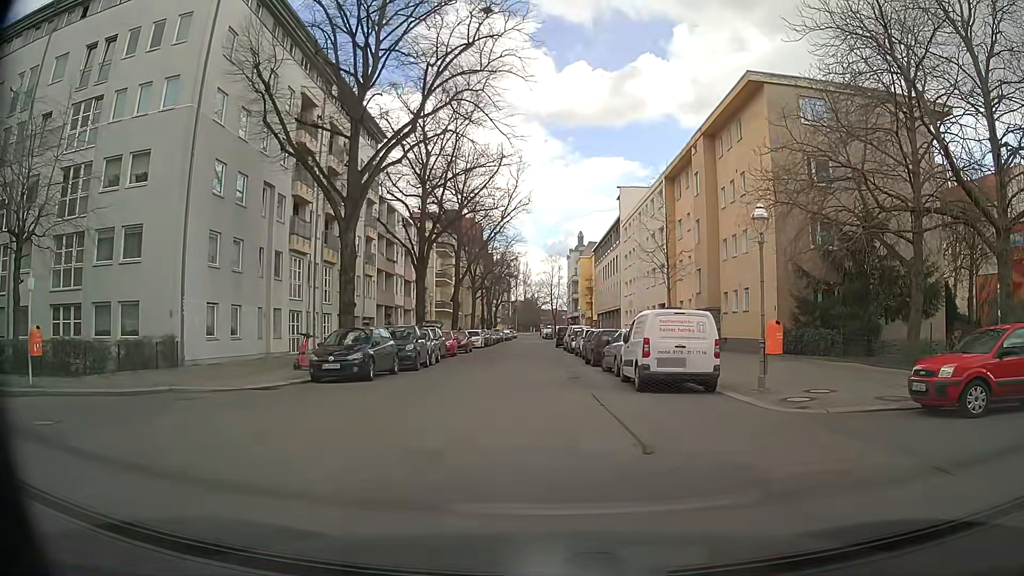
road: residential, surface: asphalt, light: Day
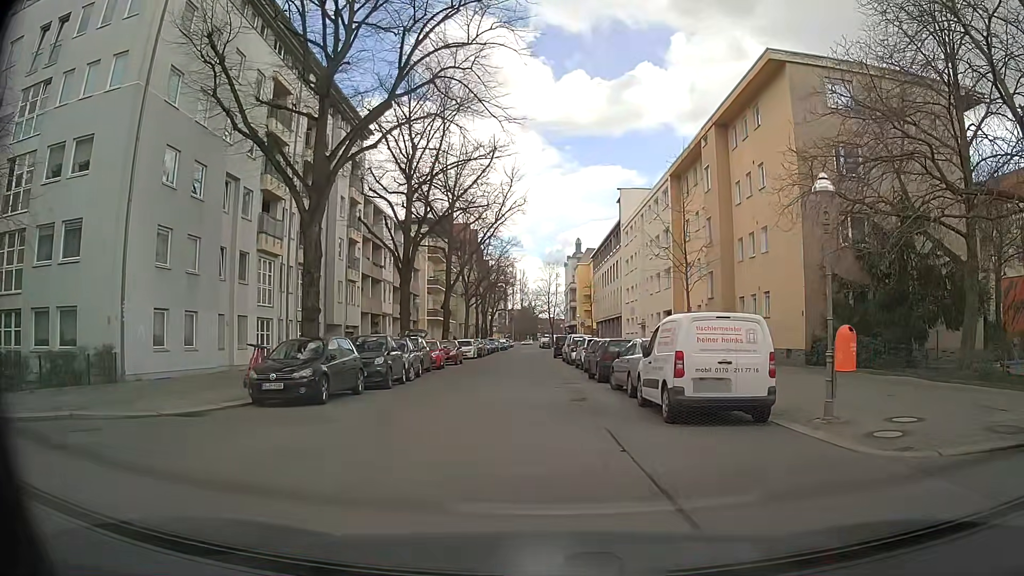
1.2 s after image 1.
(+0.1, +3.9) m; +2°
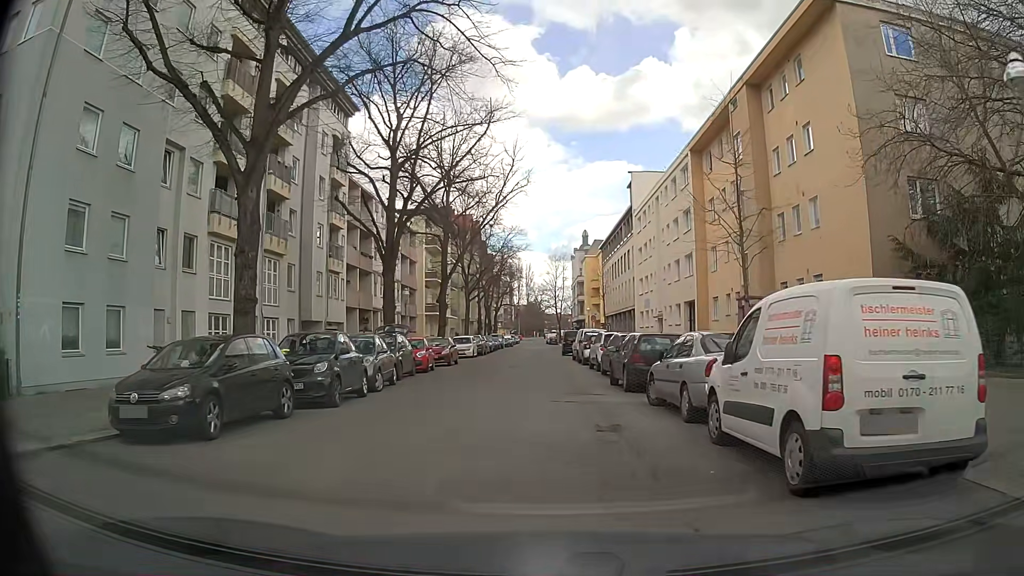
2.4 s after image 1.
(0.0, +5.7) m; -1°
